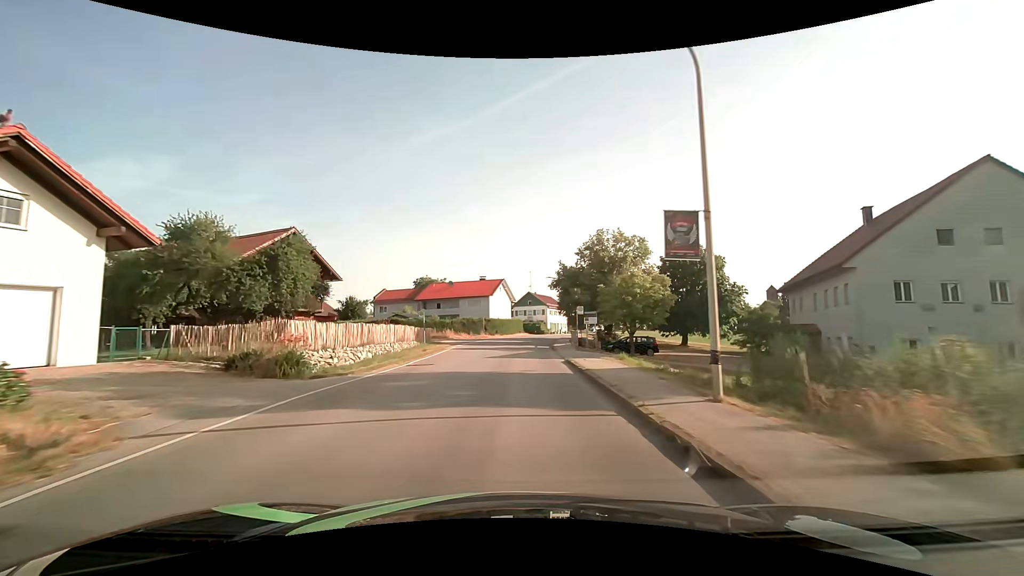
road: secondary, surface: asphalt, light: Day
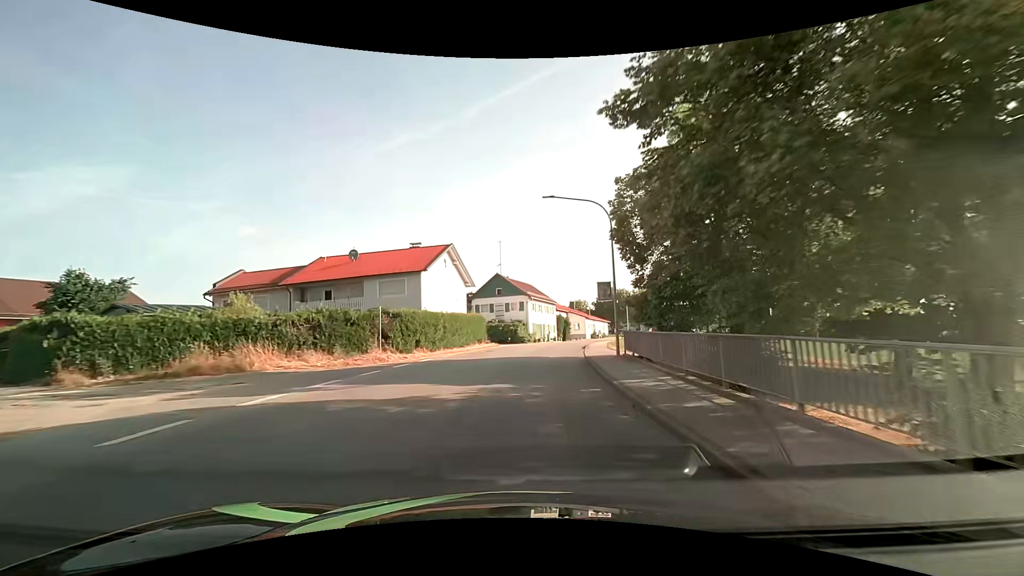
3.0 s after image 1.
(+0.6, +38.1) m; +3°
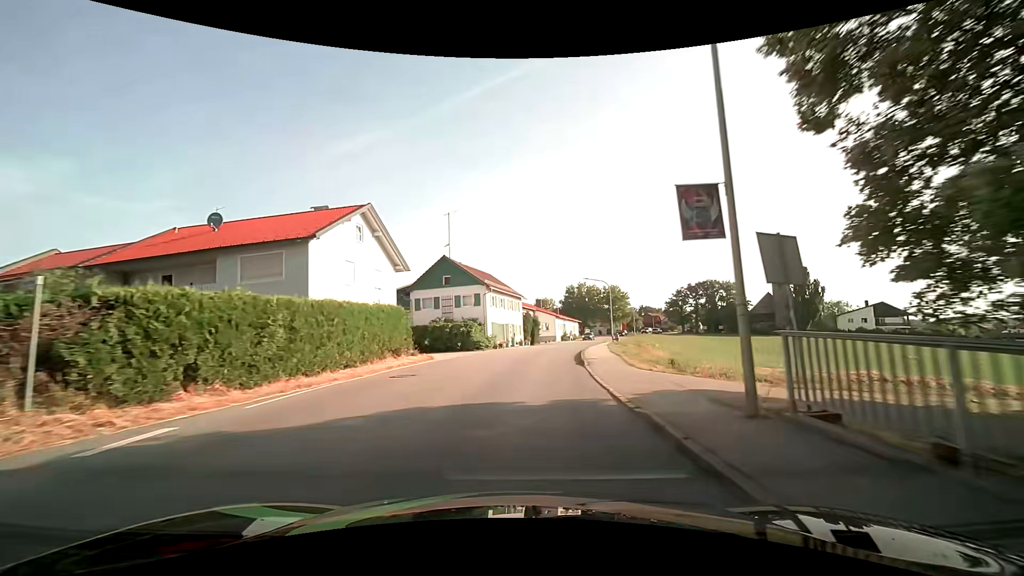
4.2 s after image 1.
(+0.6, +15.1) m; +4°
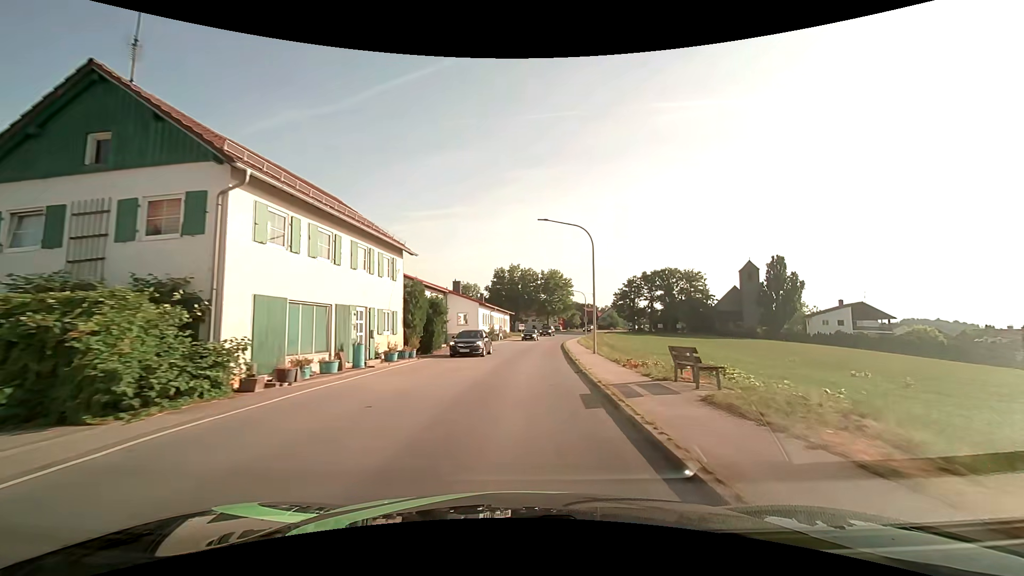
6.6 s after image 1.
(+2.3, +30.2) m; +9°
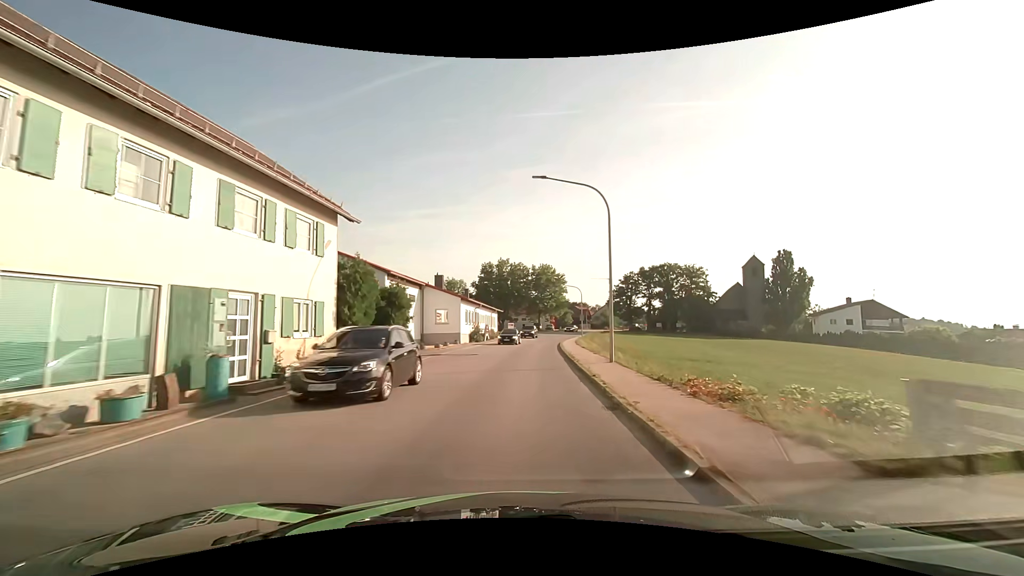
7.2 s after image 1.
(+0.1, +7.7) m; +1°
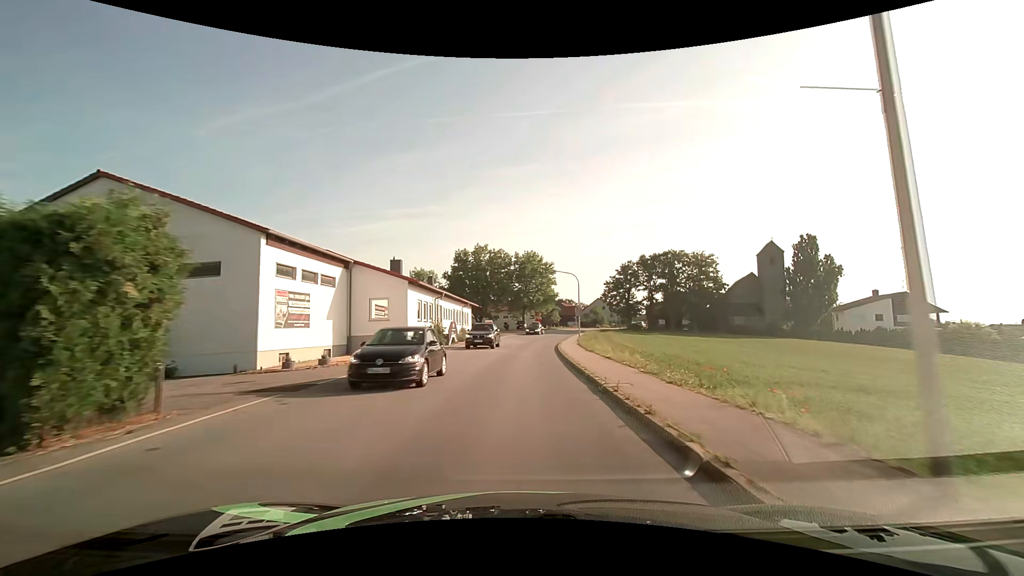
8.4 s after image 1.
(+0.3, +15.4) m; +2°
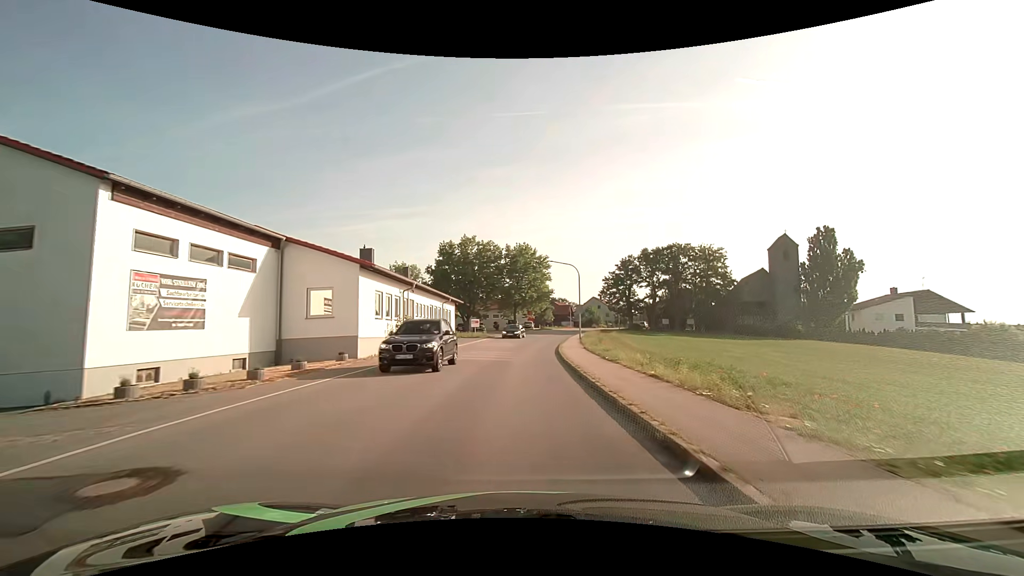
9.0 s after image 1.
(0.0, +7.7) m; +1°
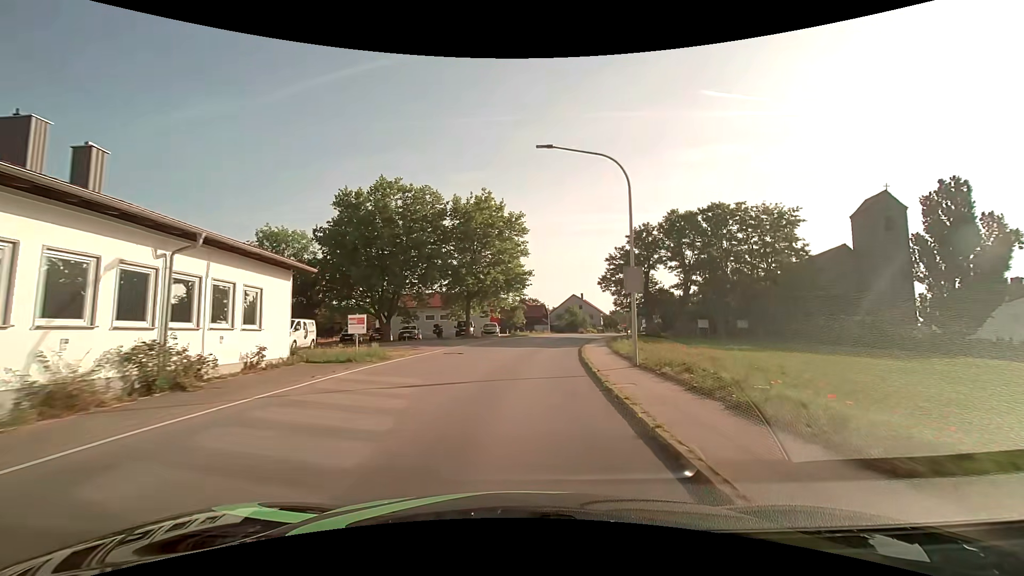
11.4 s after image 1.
(+0.8, +30.8) m; +4°
(0, +10) (+1, +20) (+2, +30) (+4, +40) (+6, +49) (+9, +59) (+13, +68) (+16, +78) (+19, +87) (+23, +97) m
